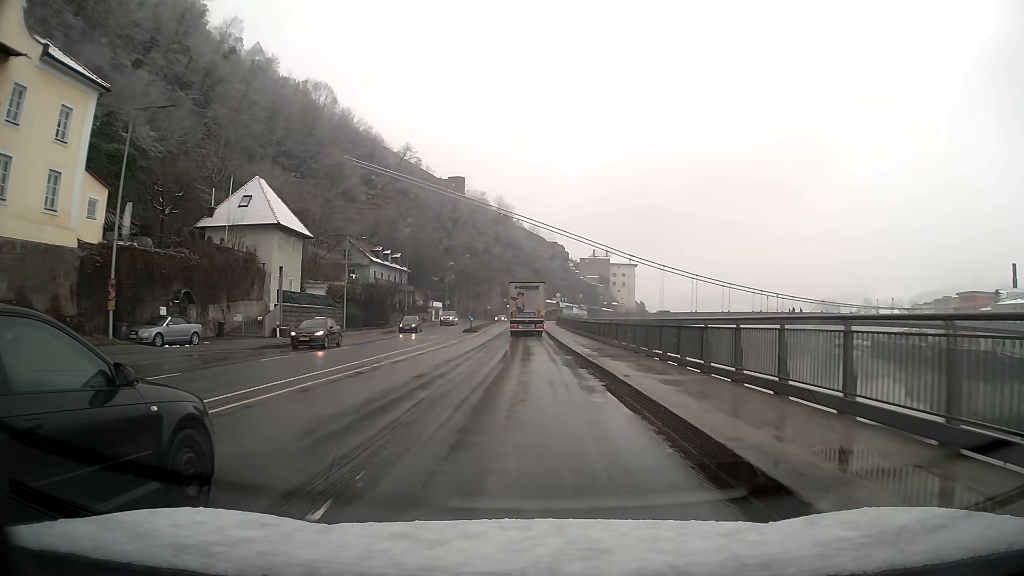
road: primary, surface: asphalt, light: Day
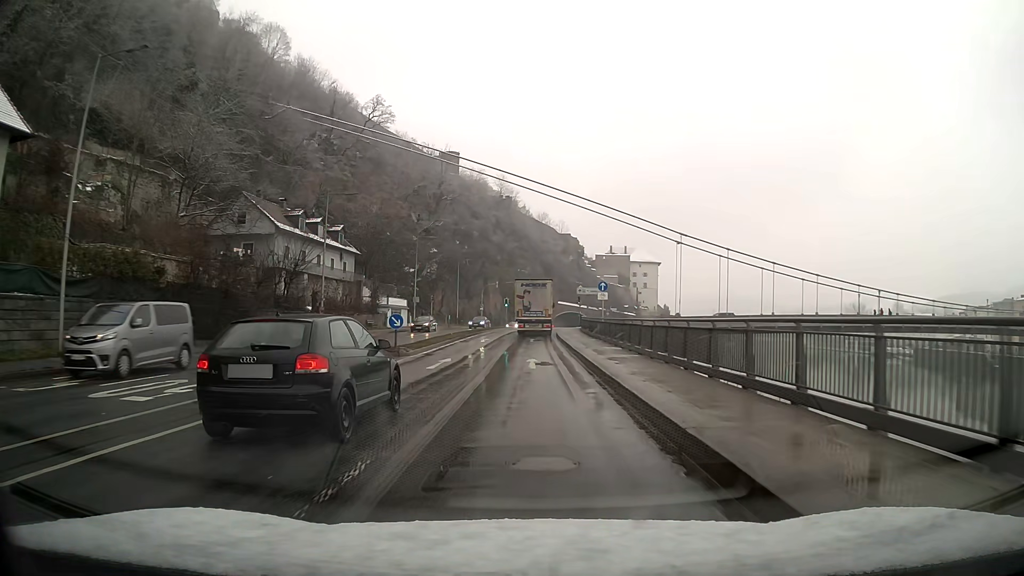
(-0.1, +36.6) m; -1°
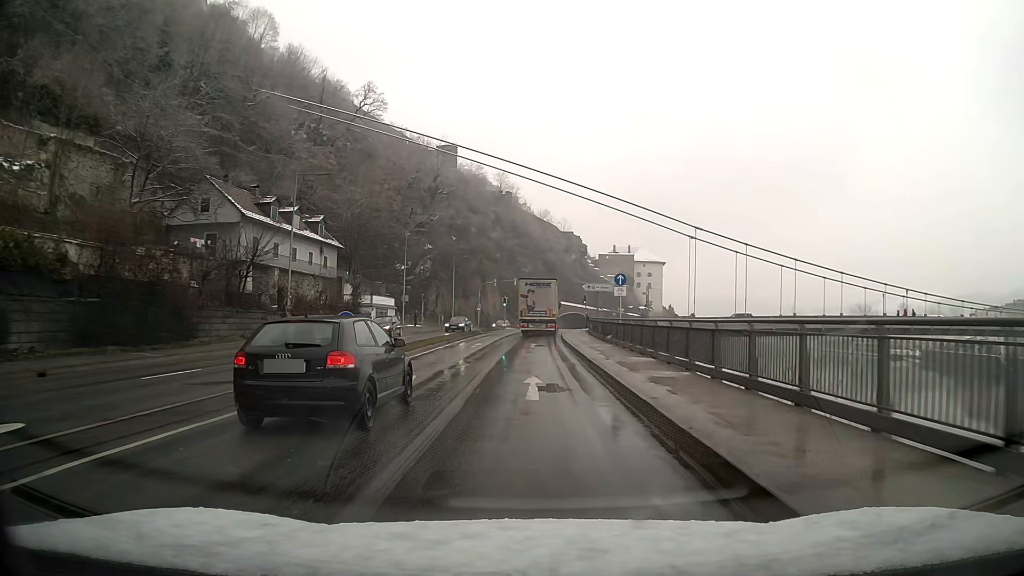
(0.0, +7.2) m; 0°
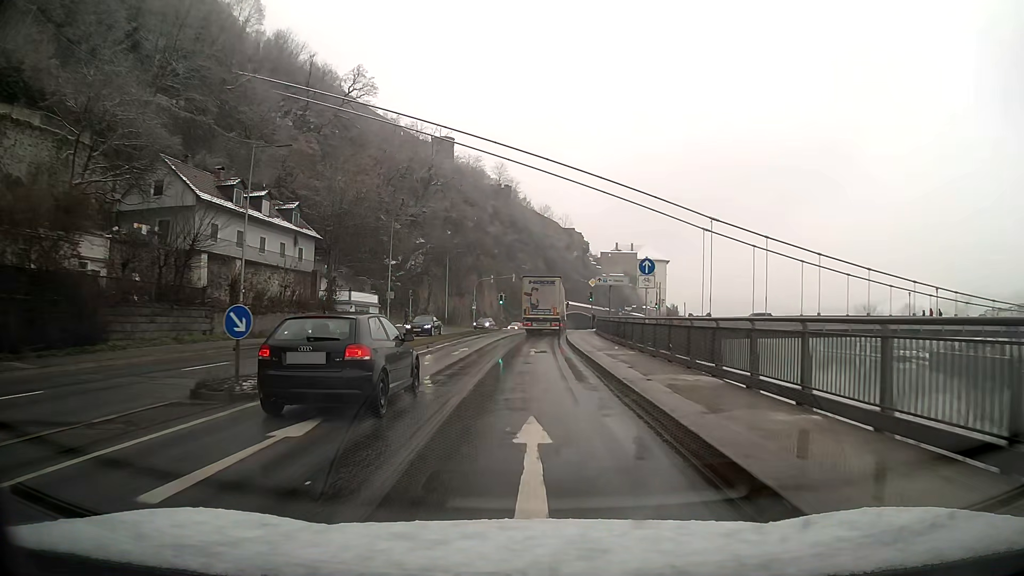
(0.0, +7.2) m; 0°
